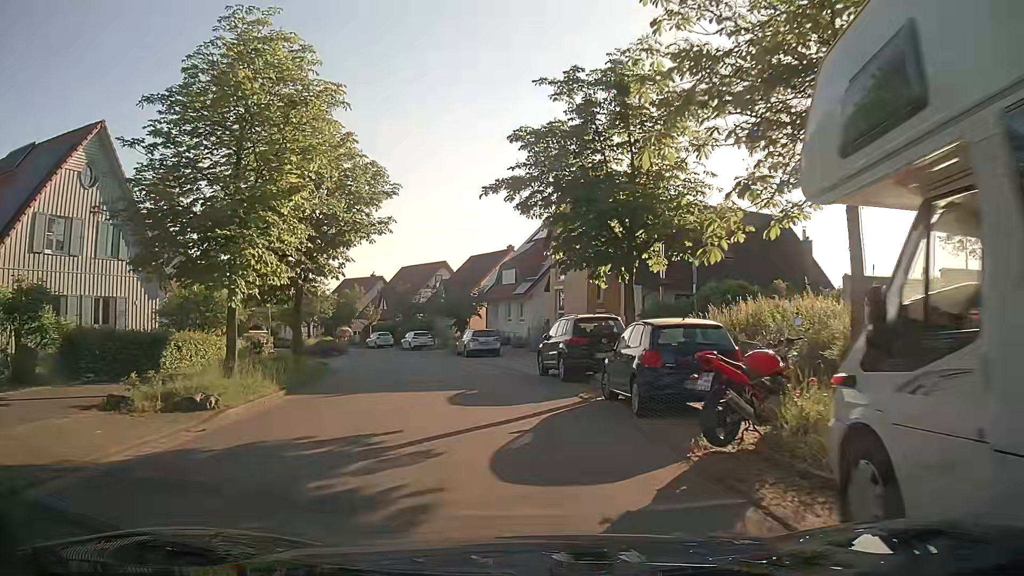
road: residential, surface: asphalt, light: Day
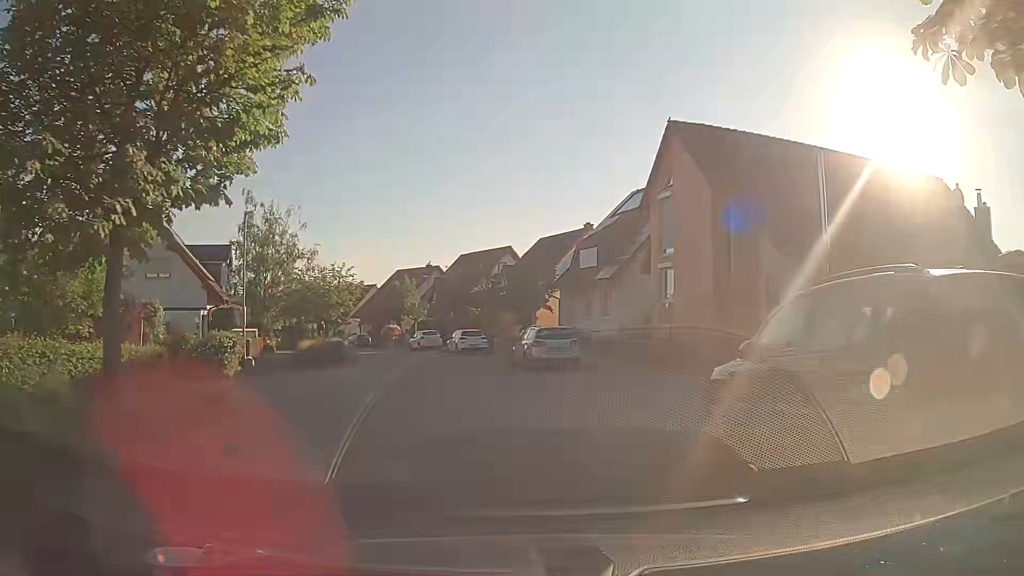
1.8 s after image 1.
(-0.5, +13.1) m; -6°
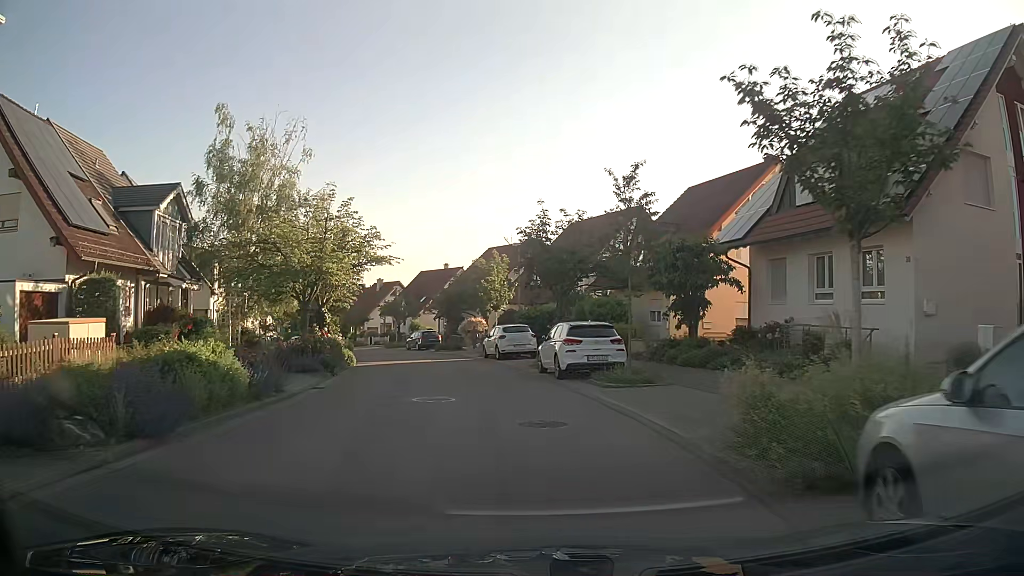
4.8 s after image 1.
(-1.4, +21.2) m; -9°
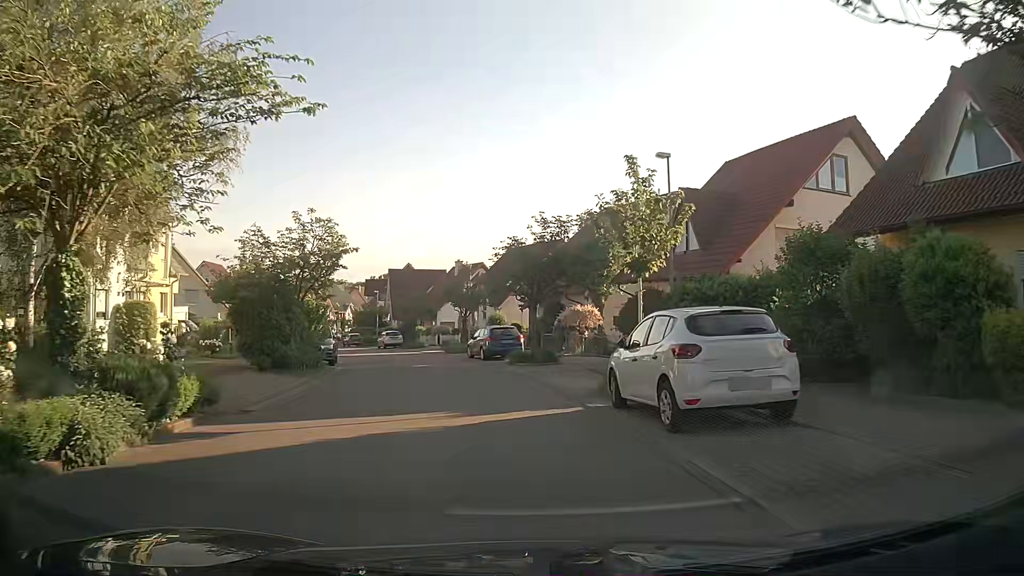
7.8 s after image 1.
(-1.6, +21.1) m; -8°
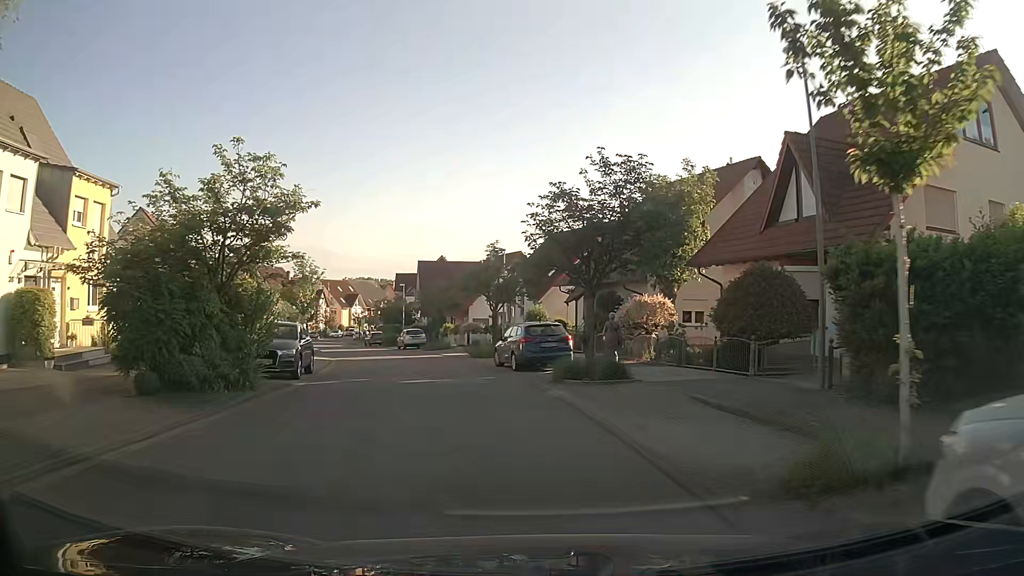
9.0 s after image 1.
(-0.4, +8.5) m; -5°
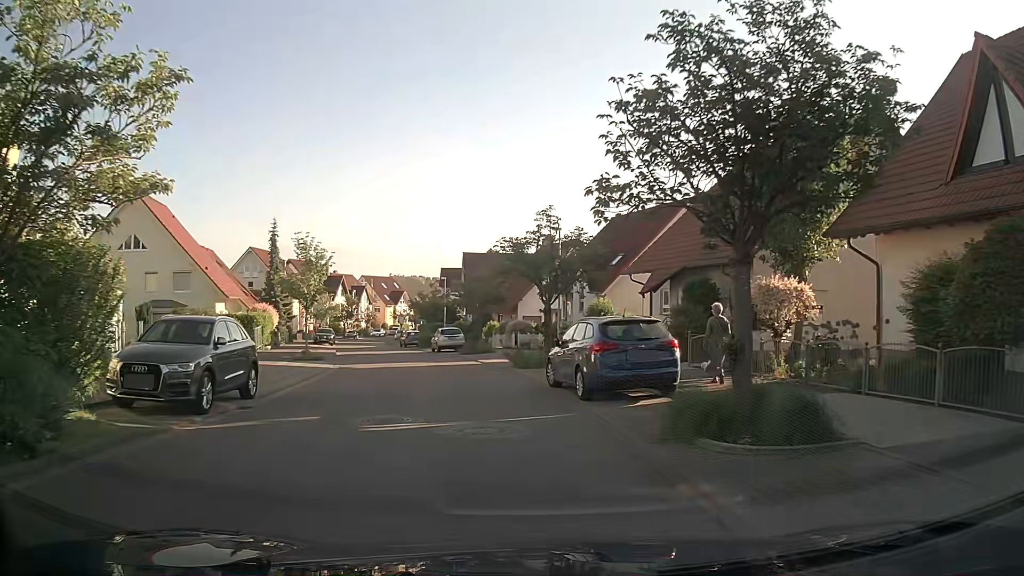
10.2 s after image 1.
(-0.2, +8.4) m; -4°
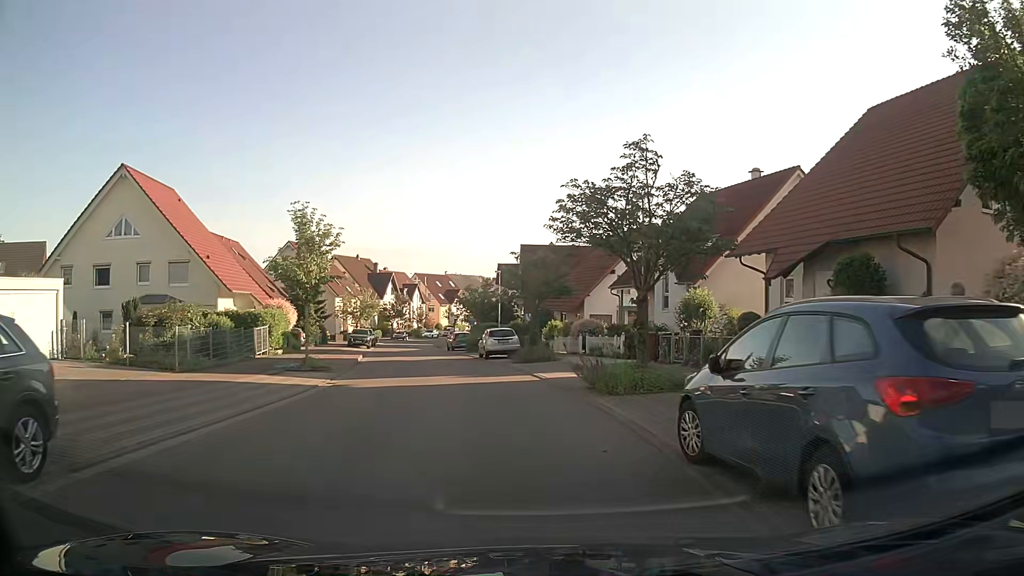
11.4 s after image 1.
(-0.4, +8.3) m; -6°
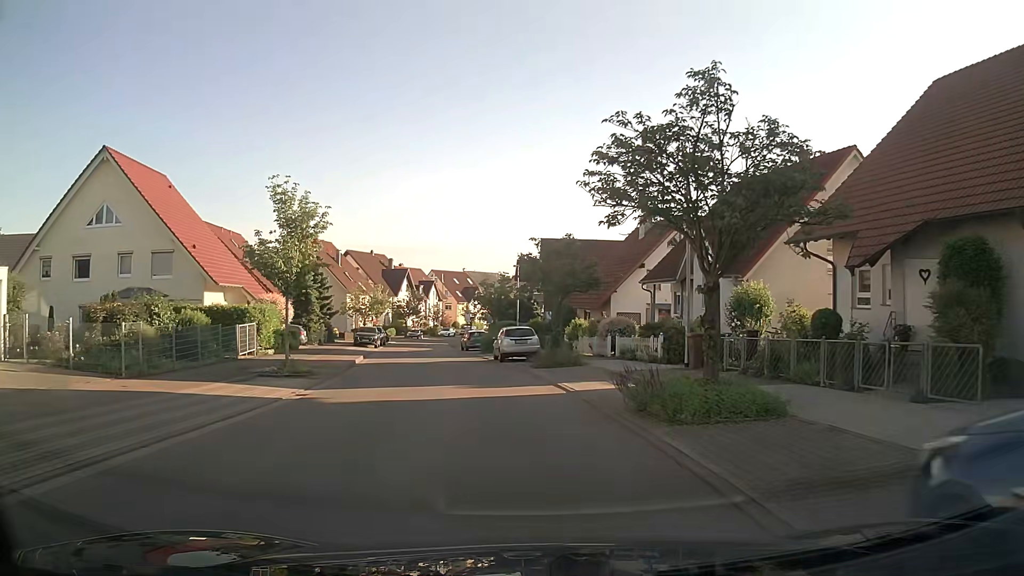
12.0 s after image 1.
(0.0, +4.1) m; 0°
(0, +10) (-2, +20) (-3, +30) (-5, +40) (-7, +49) (-9, +59) (-11, +69) (-12, +79) (-12, +89) (-12, +99) m
